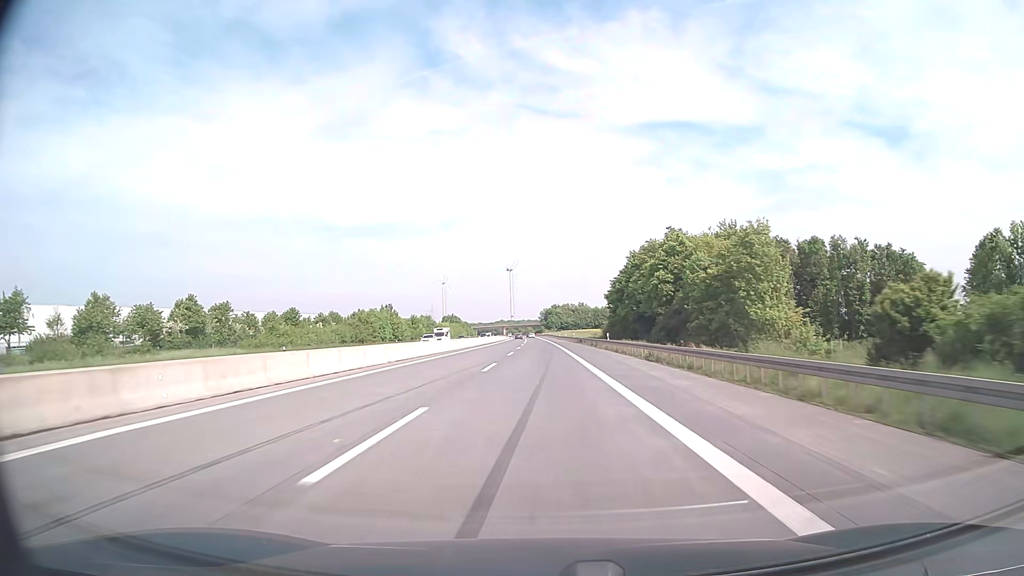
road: motorway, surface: asphalt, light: Day
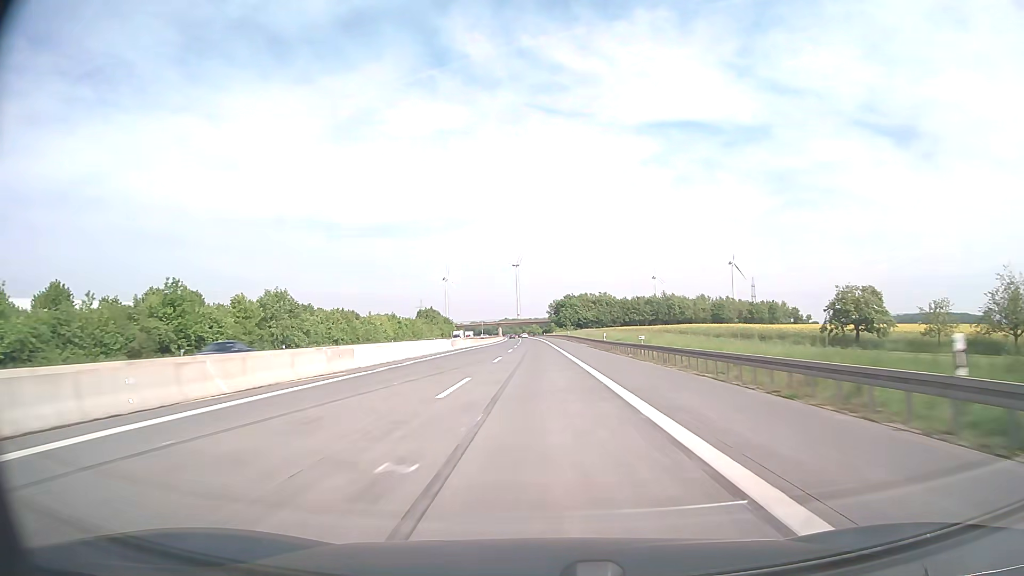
(-0.8, +99.3) m; -1°
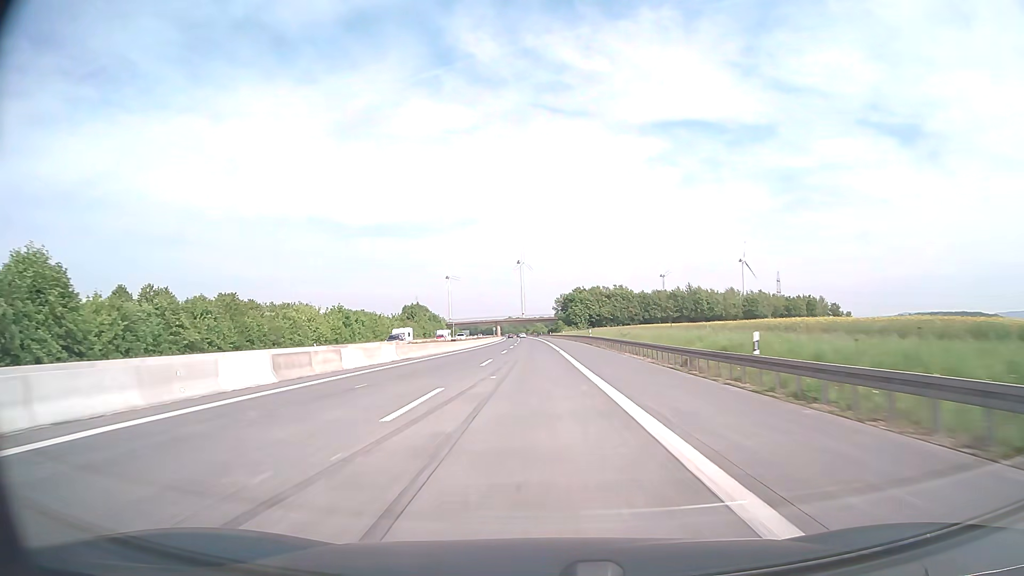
(-0.1, +39.7) m; 0°
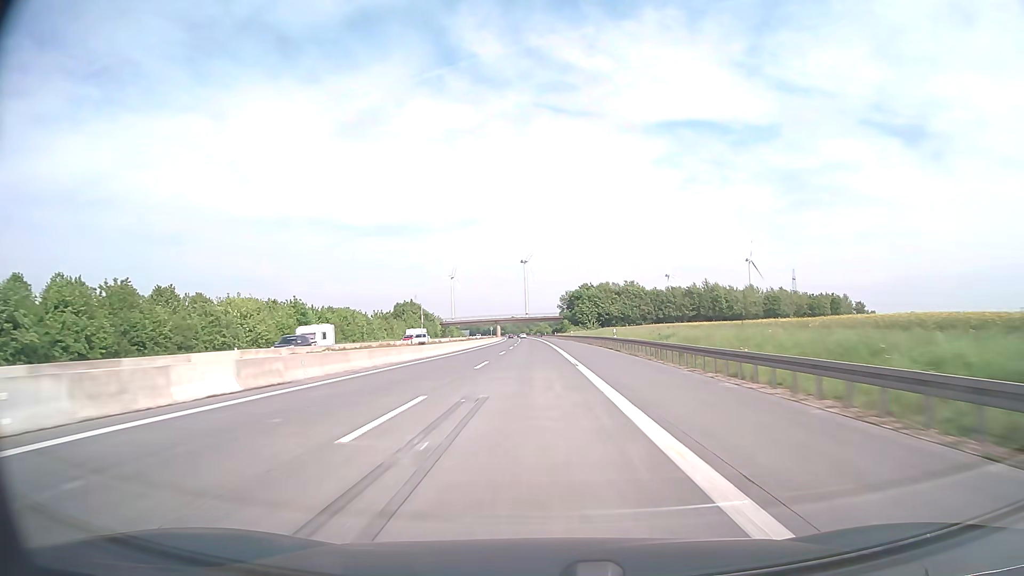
(-0.1, +19.9) m; 0°
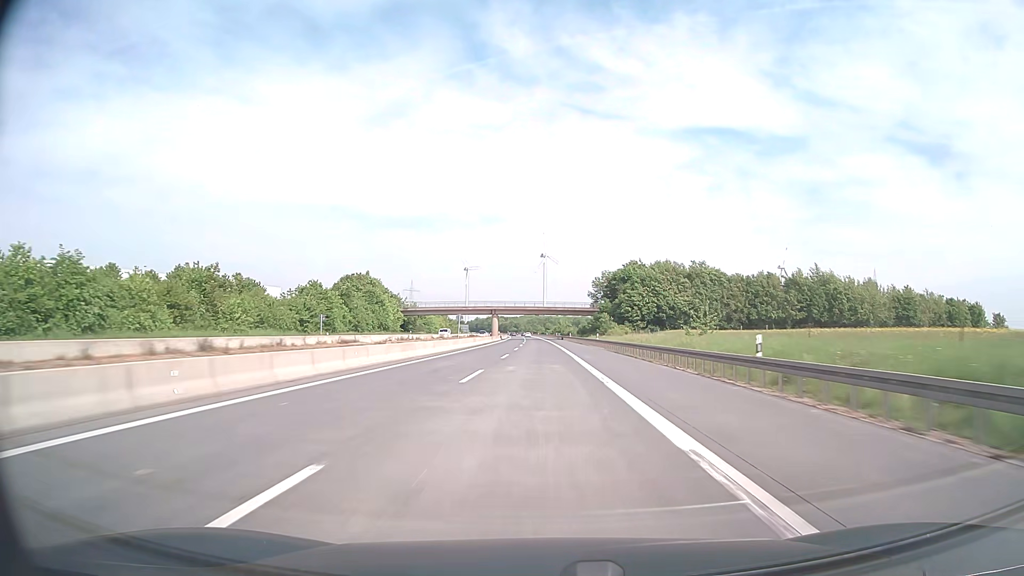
(-1.1, +79.3) m; -2°
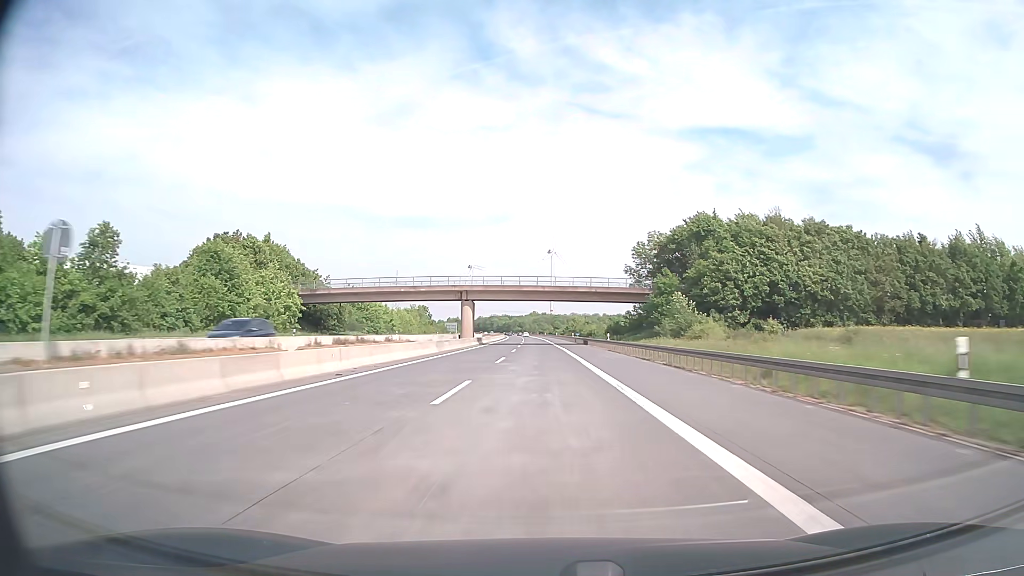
(-0.2, +59.5) m; -1°
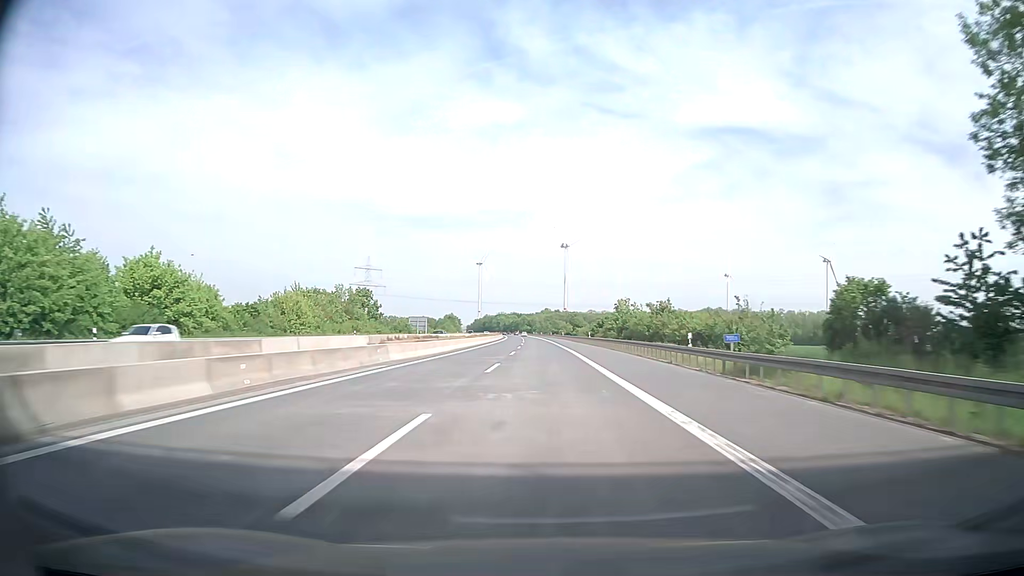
(-0.8, +79.4) m; -1°
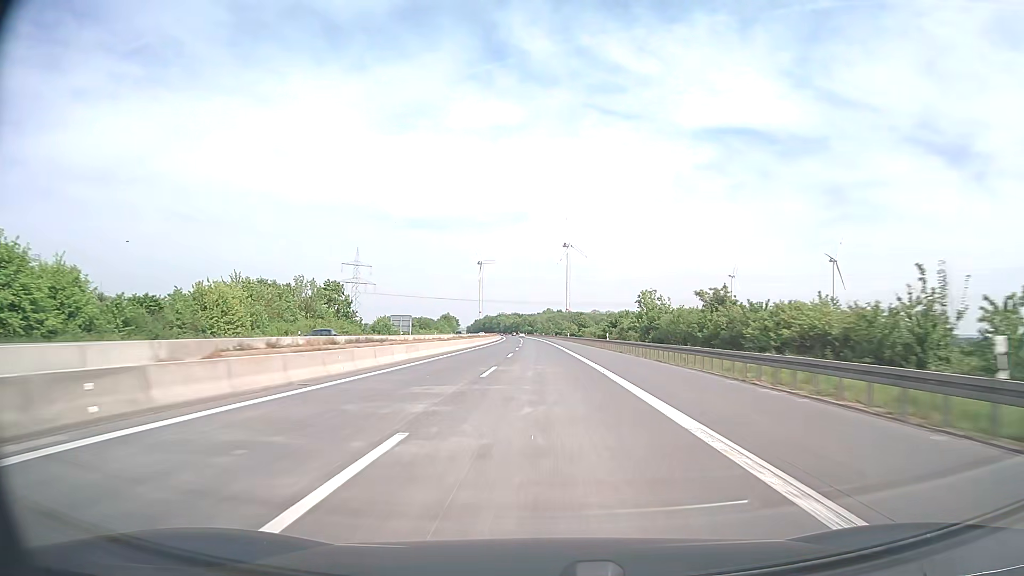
(0.0, +19.9) m; 0°
(0, +10) (0, +20) (0, +30) (0, +40) (0, +50) (0, +60) (-1, +70) (-1, +80) (-1, +90) (-1, +100) m
